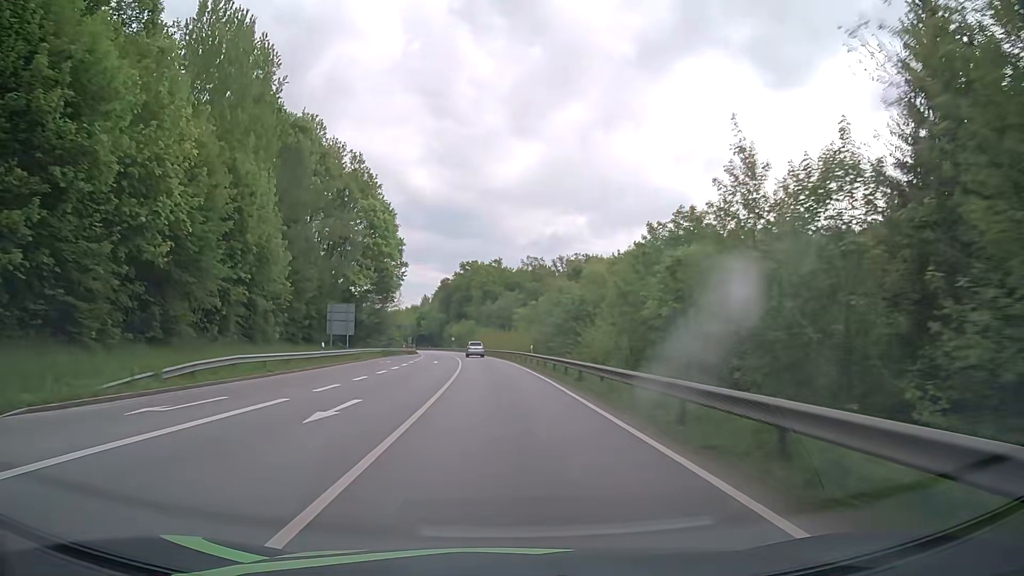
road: primary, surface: asphalt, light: Day
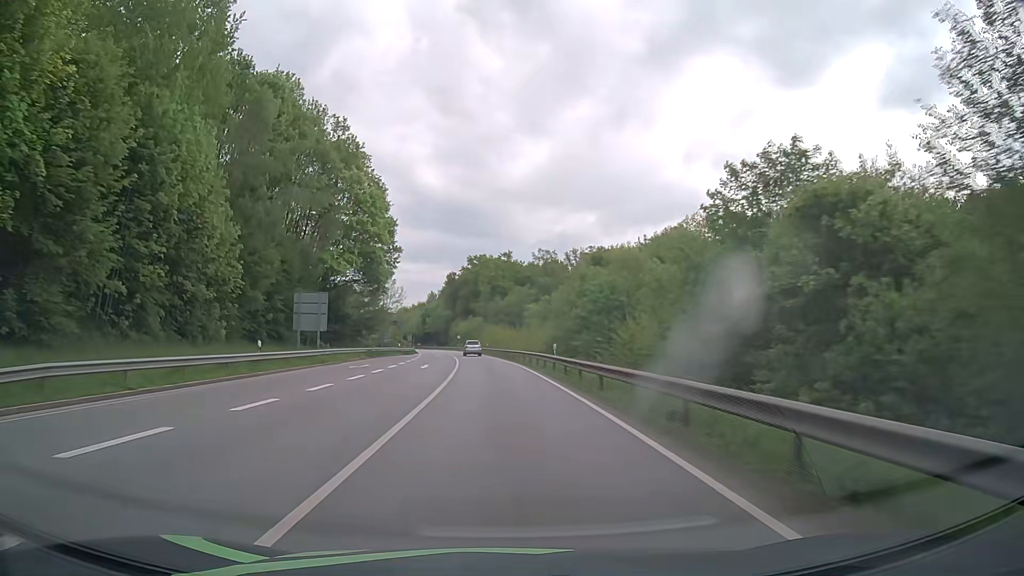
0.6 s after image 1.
(-0.1, +12.6) m; -1°
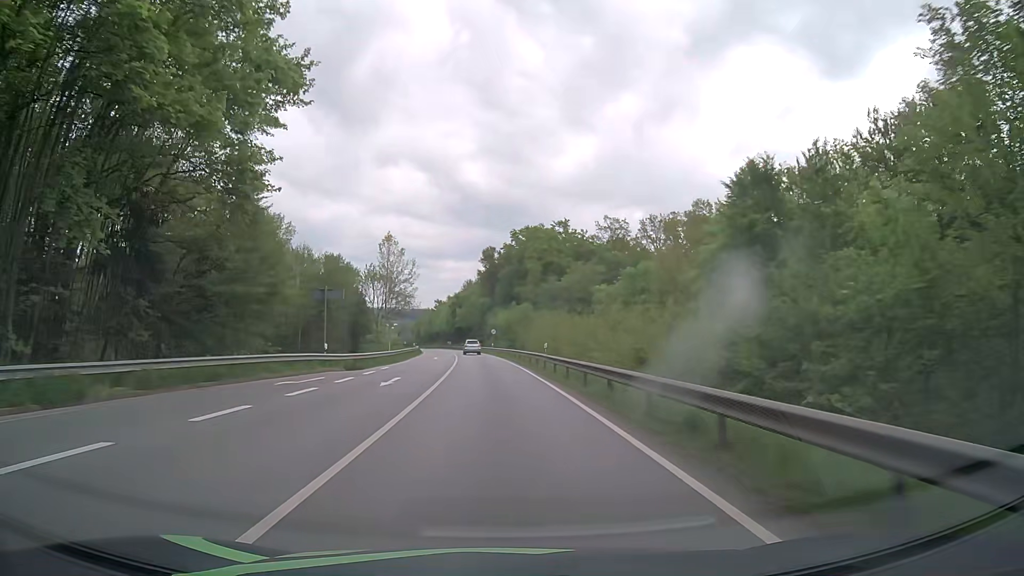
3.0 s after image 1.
(-1.8, +50.1) m; -4°
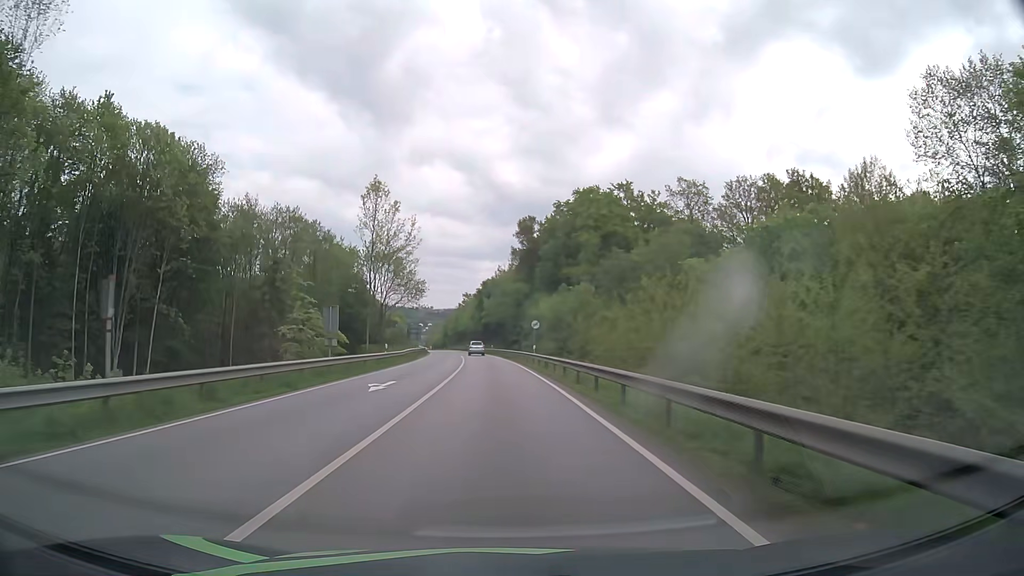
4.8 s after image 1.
(-1.0, +37.5) m; -3°
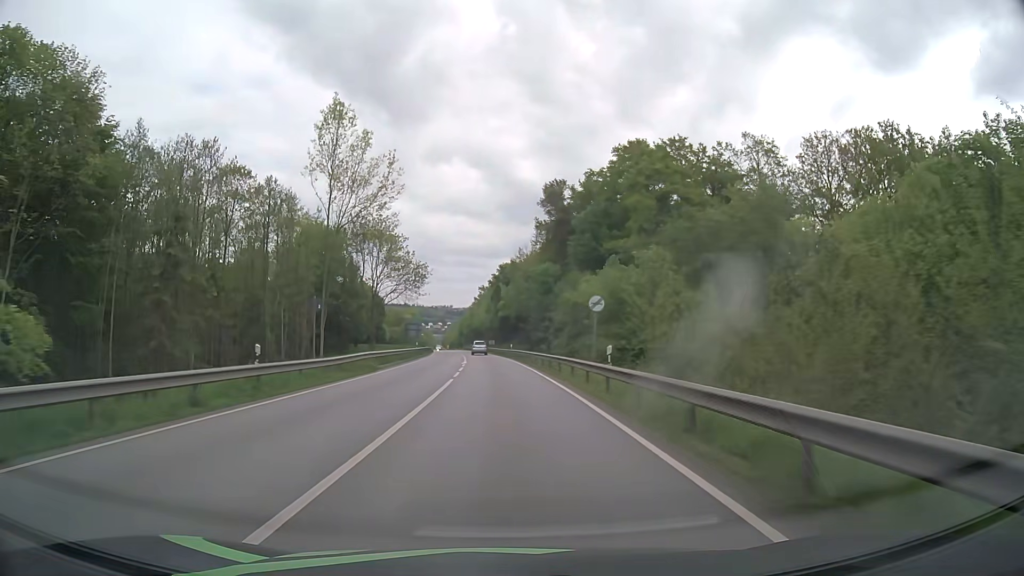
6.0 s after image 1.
(-0.4, +24.9) m; -2°
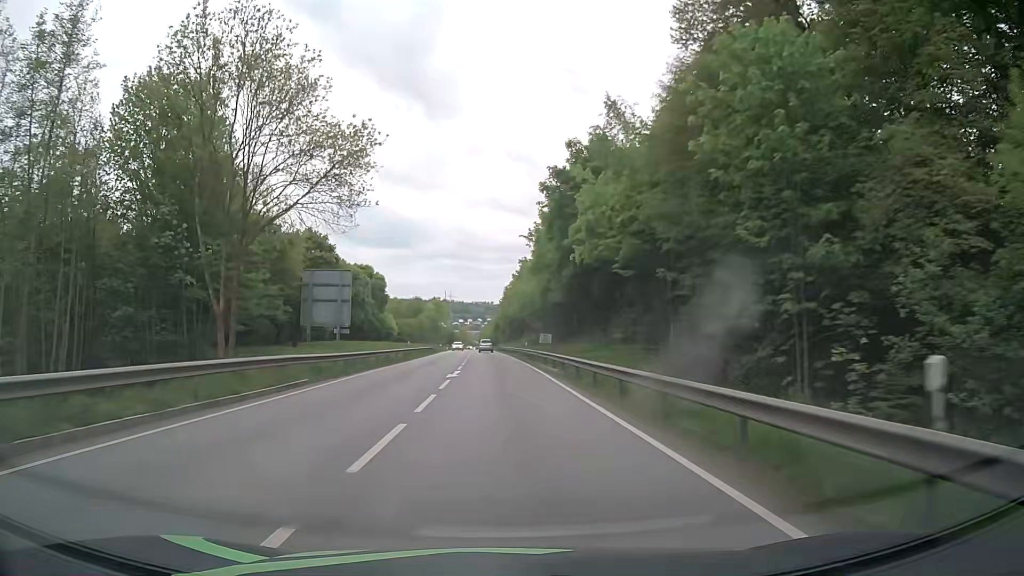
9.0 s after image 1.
(-2.0, +61.9) m; -3°
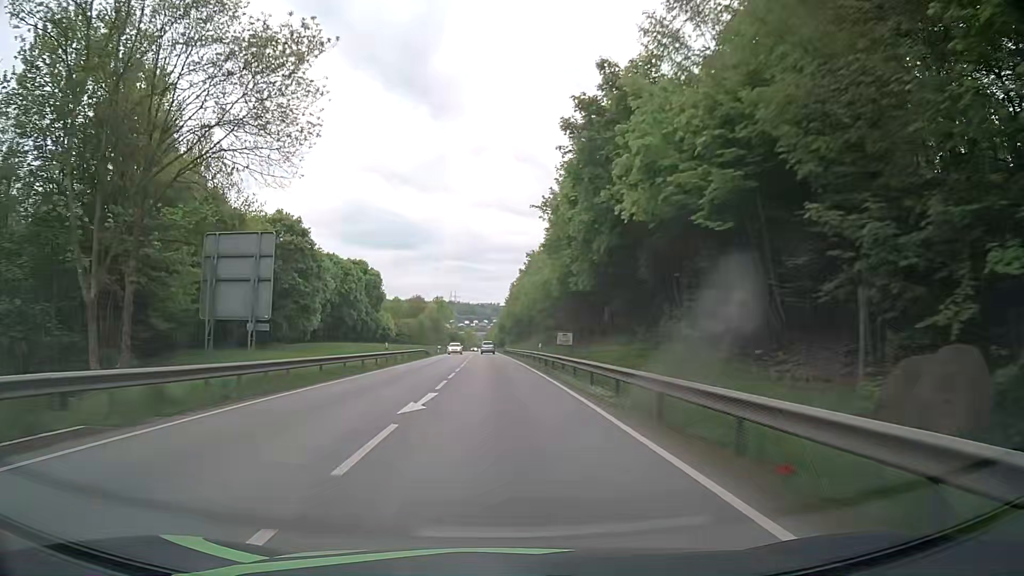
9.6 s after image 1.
(-0.1, +12.2) m; -1°
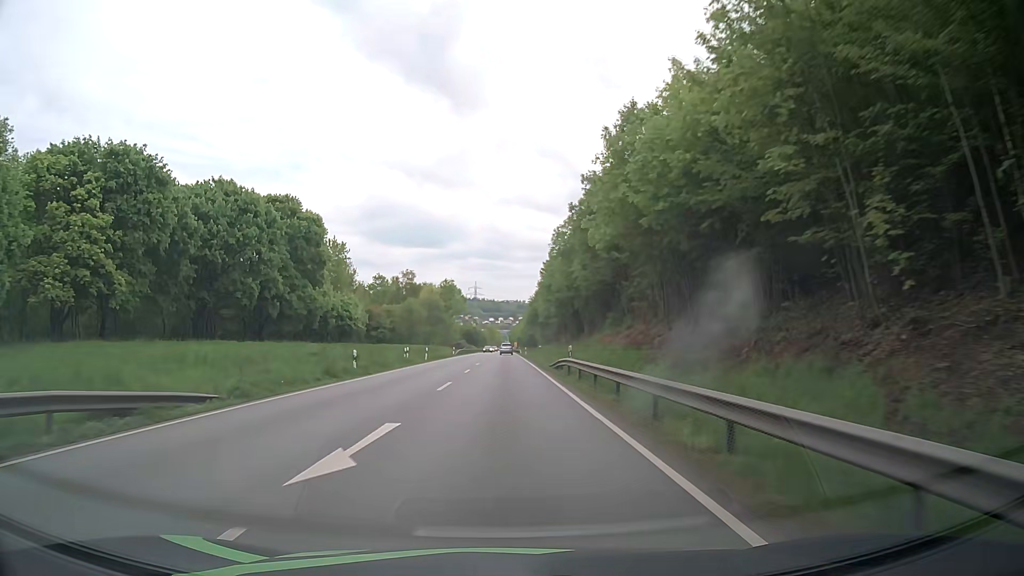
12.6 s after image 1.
(-1.3, +60.1) m; -2°
(0, +10) (0, +20) (0, +30) (0, +40) (0, +50) (0, +60) (0, +70) (0, +80) (0, +90) (0, +100) m
